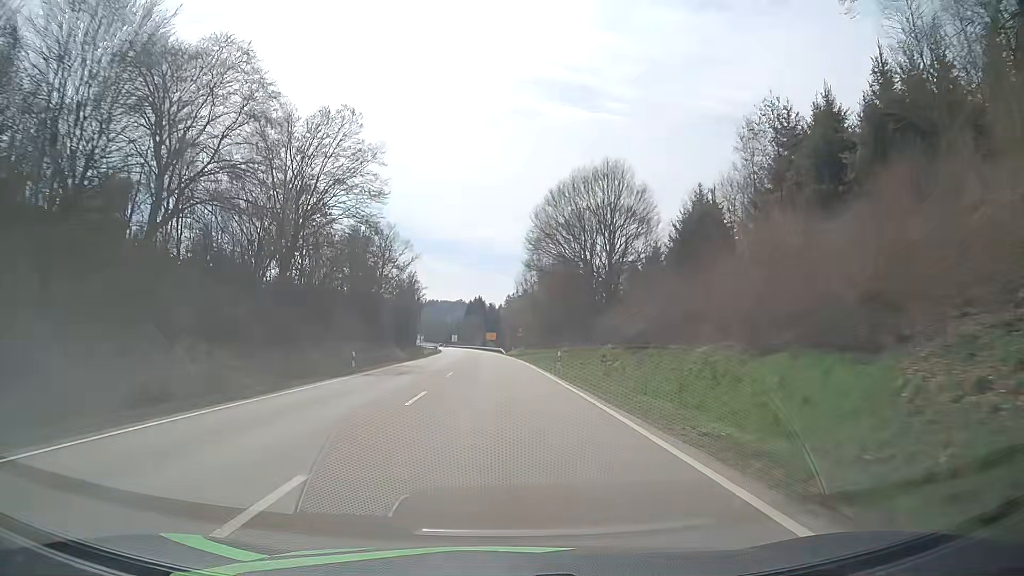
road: primary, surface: asphalt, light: Day
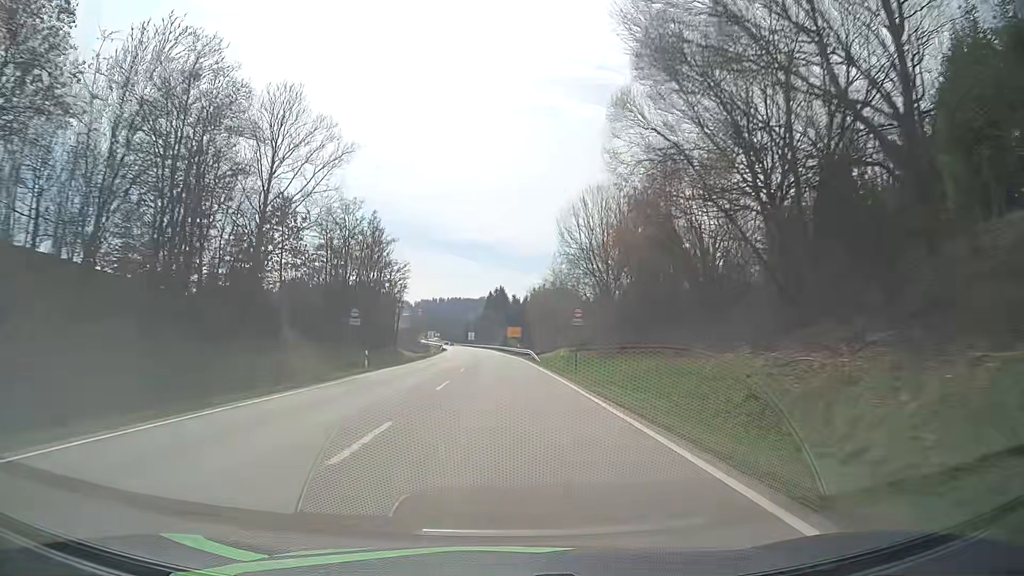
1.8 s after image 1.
(-0.5, +43.3) m; -2°
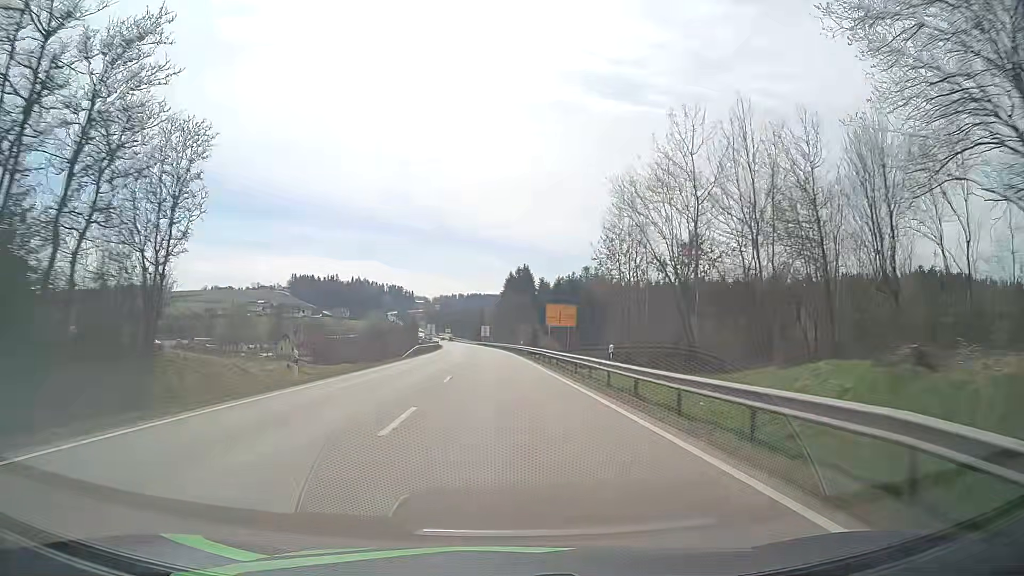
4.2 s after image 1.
(-1.2, +57.8) m; -2°
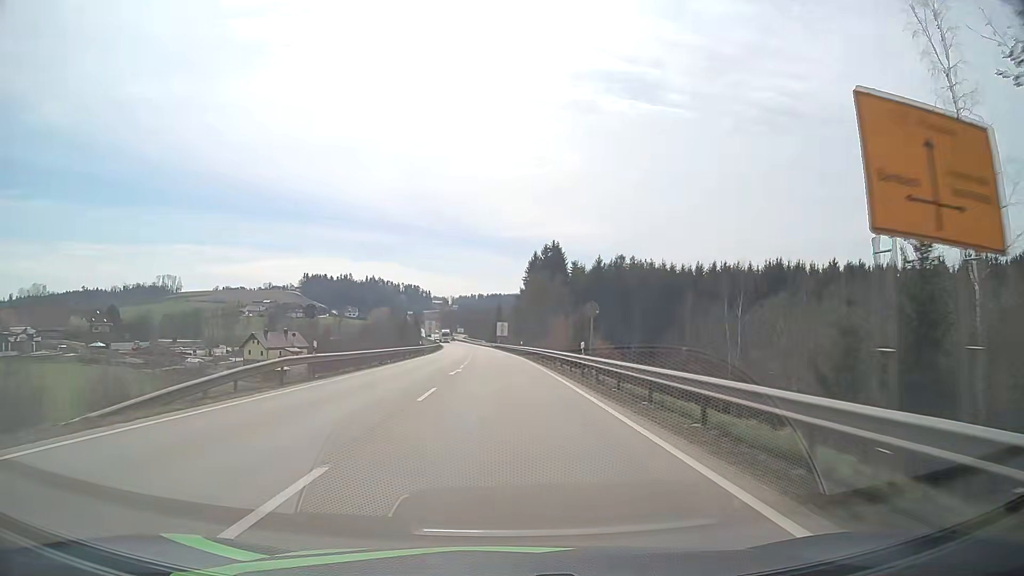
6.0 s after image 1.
(-0.6, +42.4) m; -2°
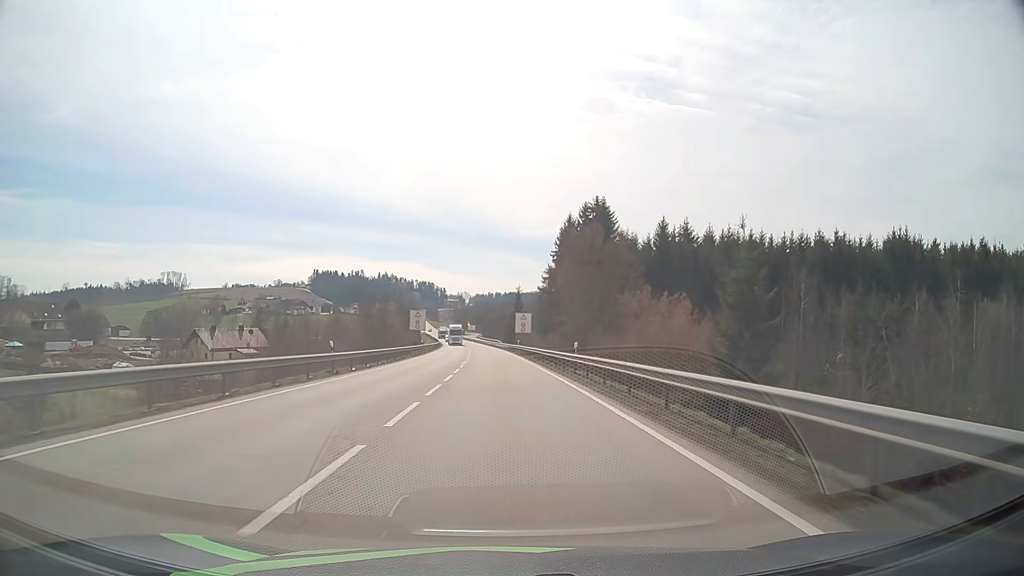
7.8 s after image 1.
(-0.7, +41.1) m; -2°
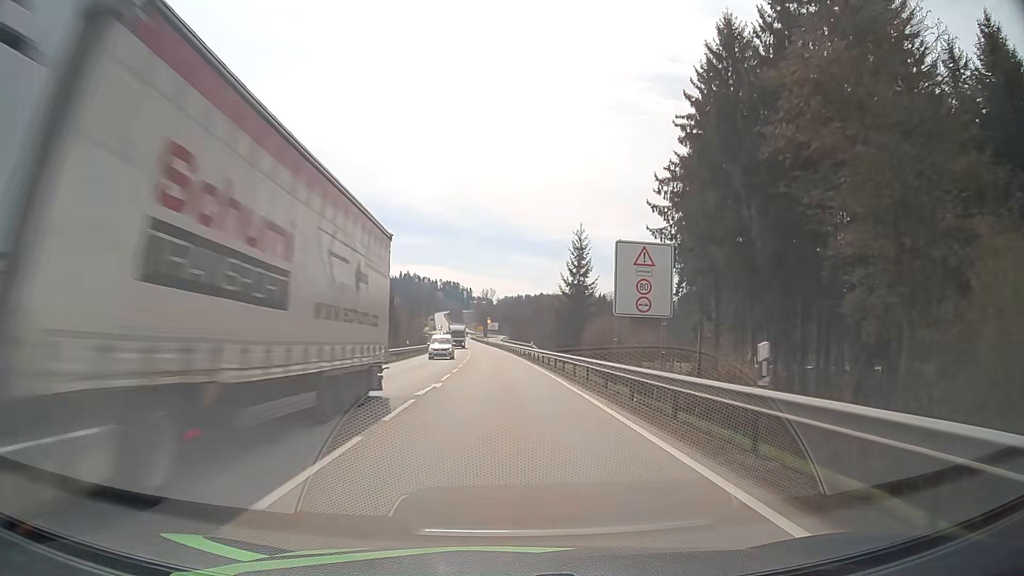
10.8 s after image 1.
(-1.4, +65.0) m; -2°
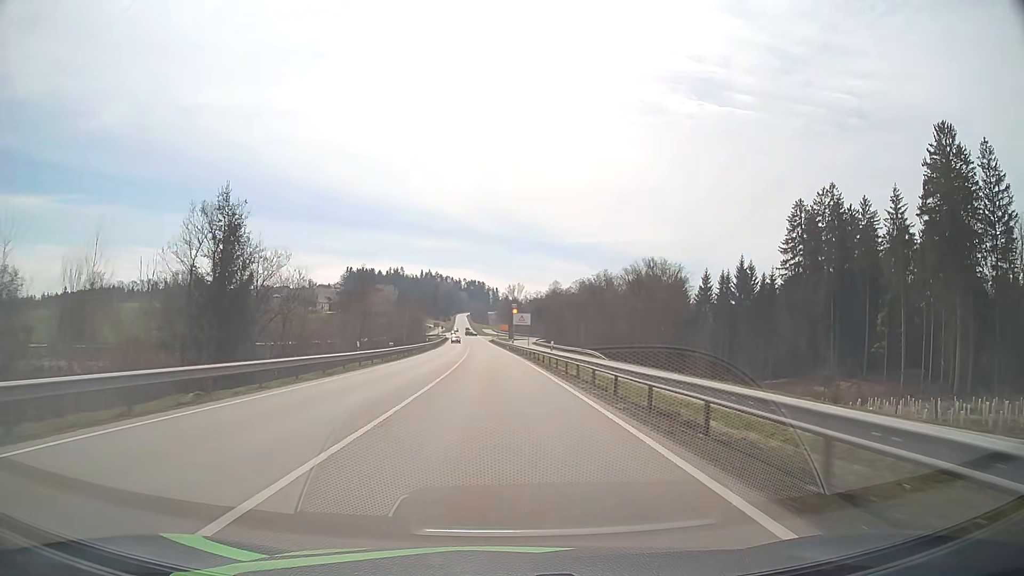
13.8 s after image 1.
(-1.4, +62.4) m; -2°
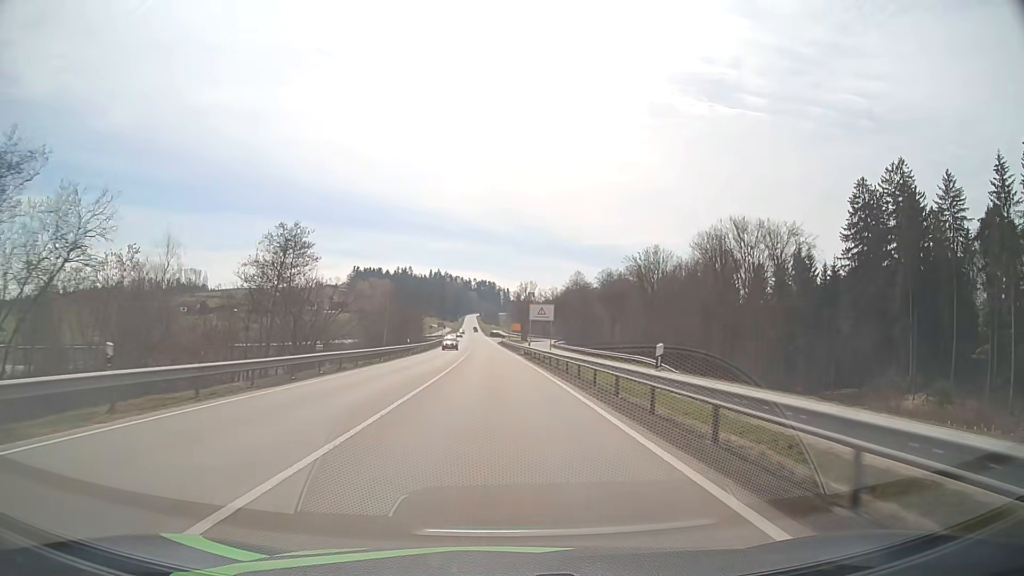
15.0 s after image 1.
(-0.2, +24.7) m; -1°
(0, +10) (0, +20) (0, +30) (-1, +40) (-1, +50) (-1, +60) (-2, +70) (-2, +80) (-3, +90) (-3, +100) m
